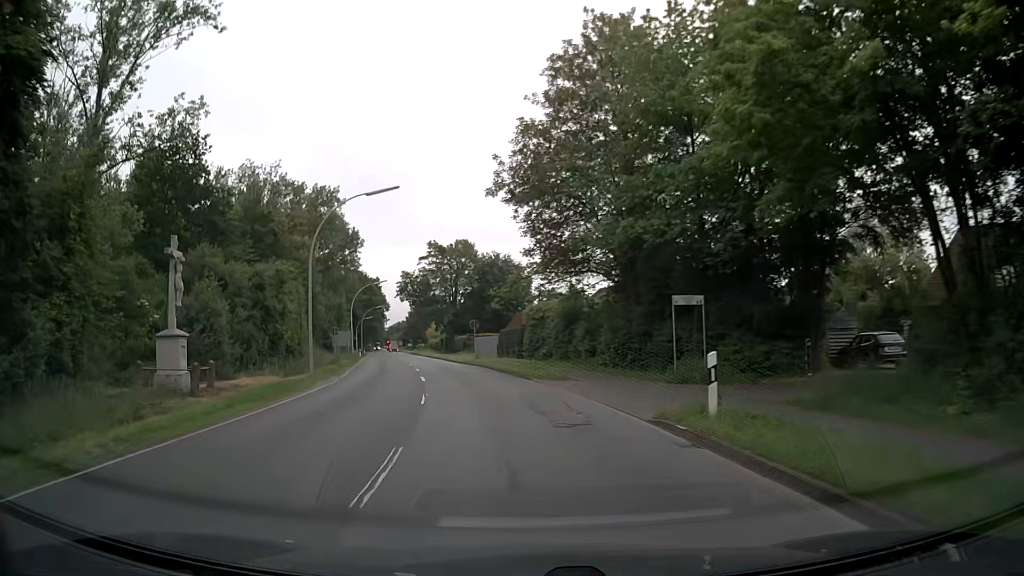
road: secondary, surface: asphalt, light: Day
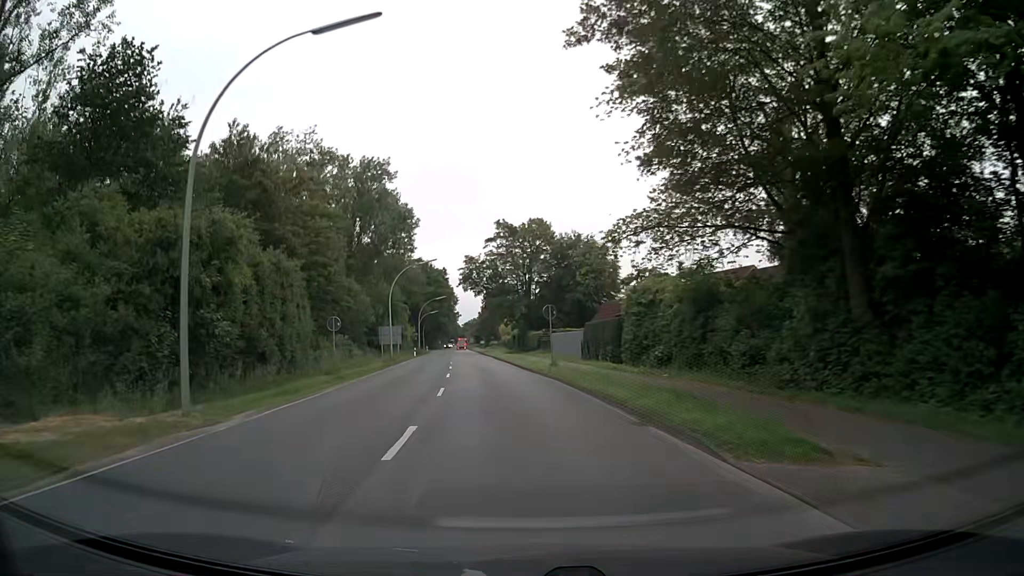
(-1.3, +16.1) m; -8°
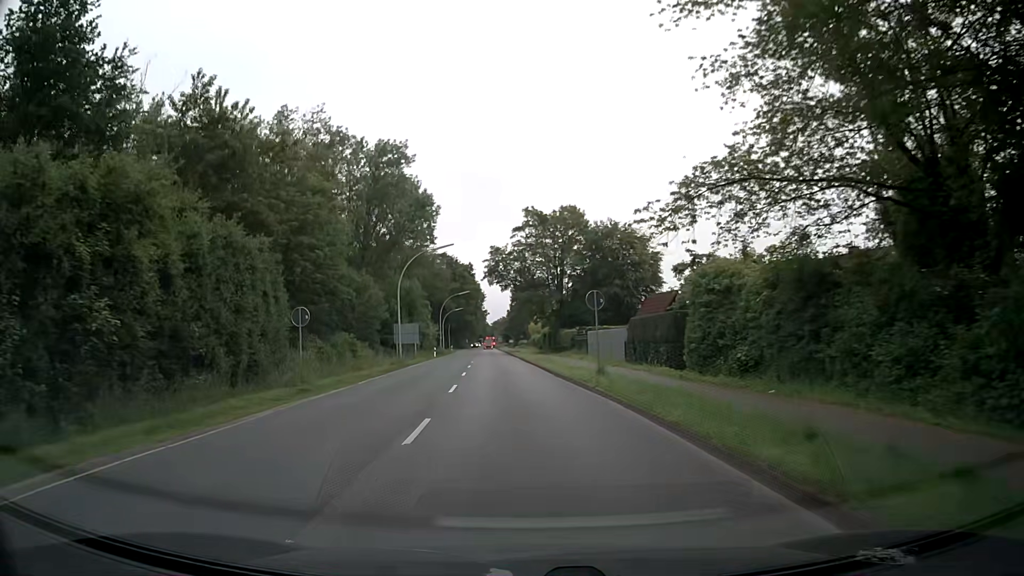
(-0.2, +8.0) m; -2°
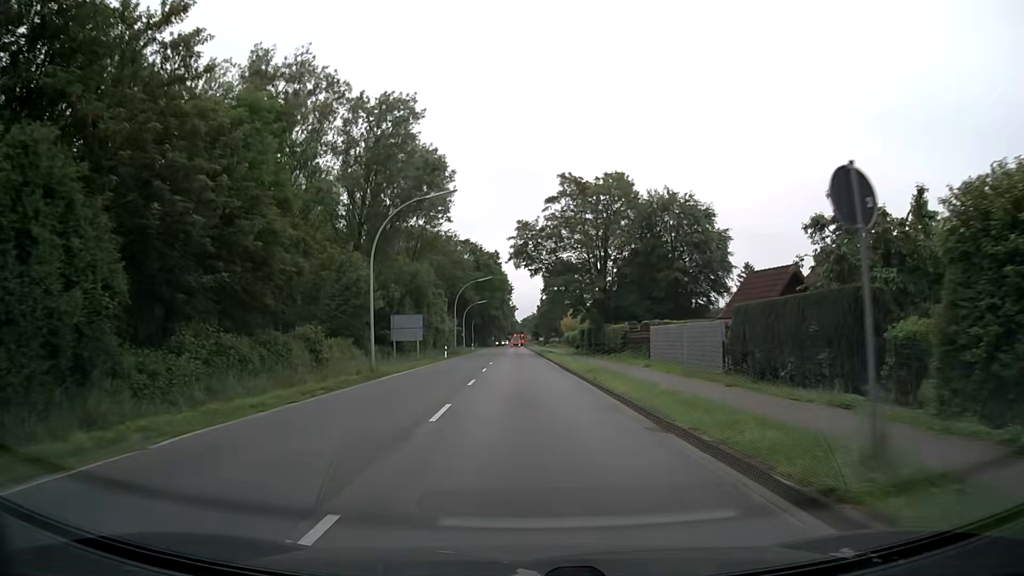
(-0.6, +15.9) m; -4°
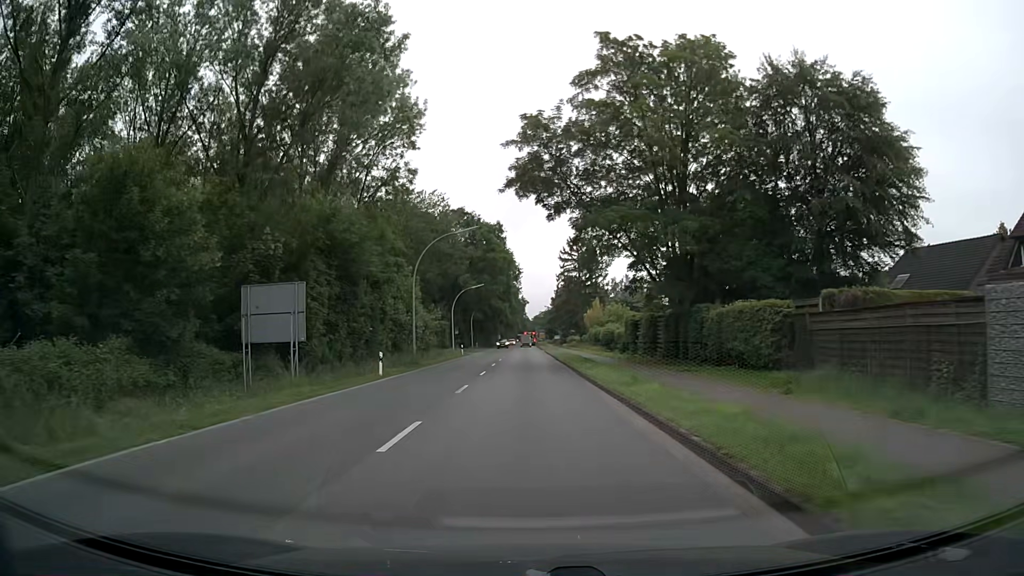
(+0.3, +30.2) m; 0°
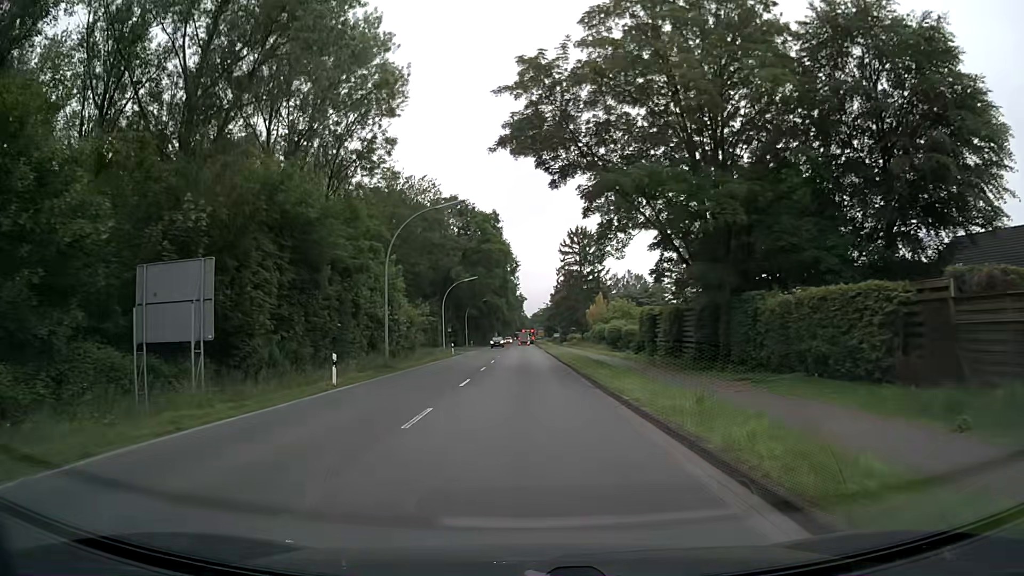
(0.0, +7.1) m; 0°
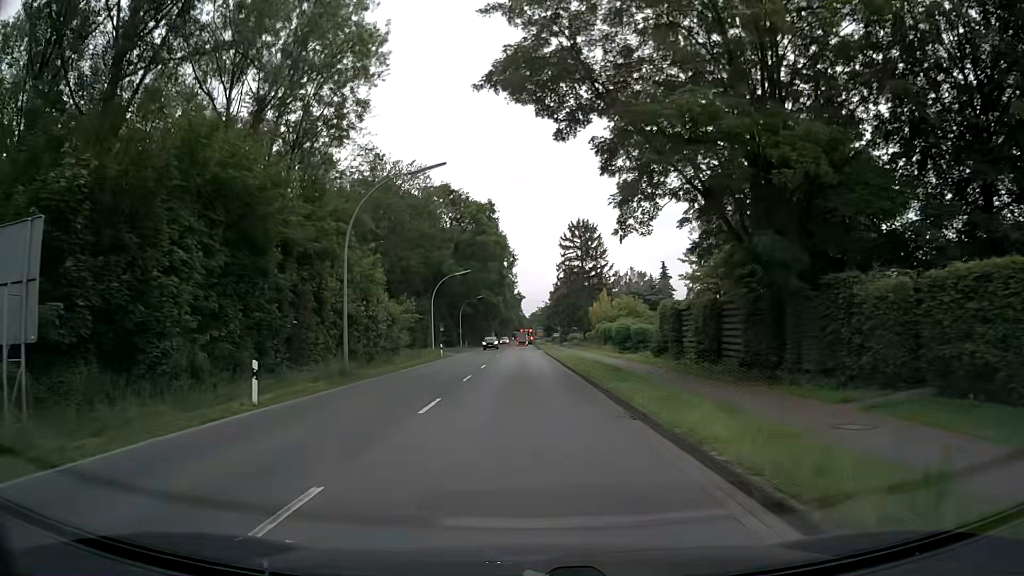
(0.0, +6.9) m; 0°
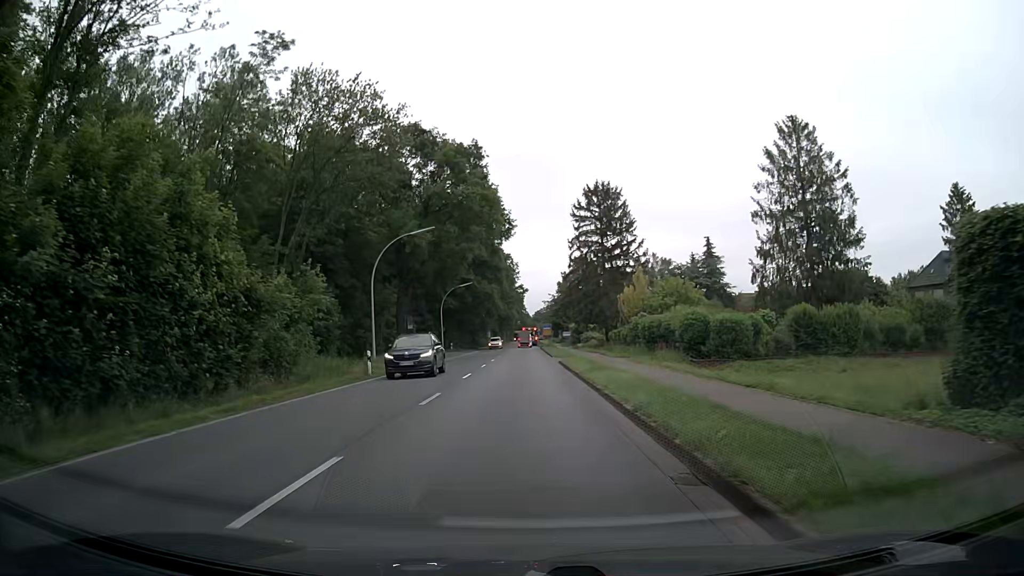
(-0.1, +25.7) m; -1°
